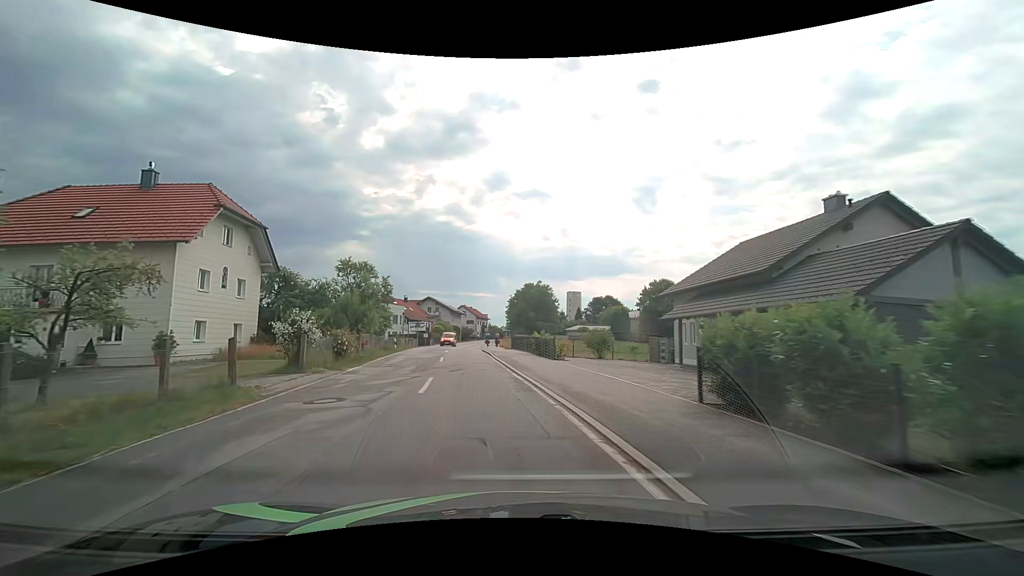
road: tertiary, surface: asphalt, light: Day
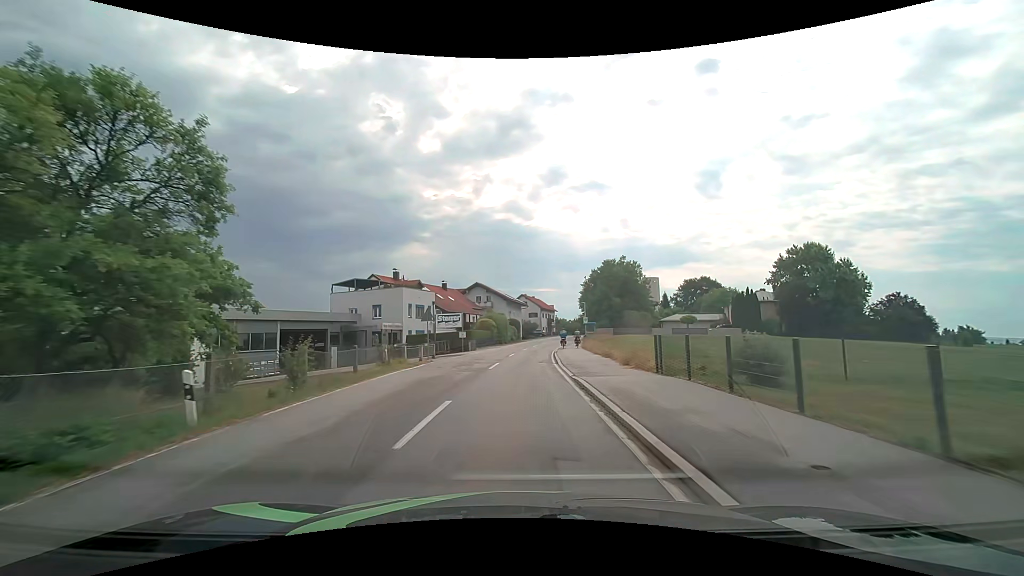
(-2.9, +29.5) m; -8°
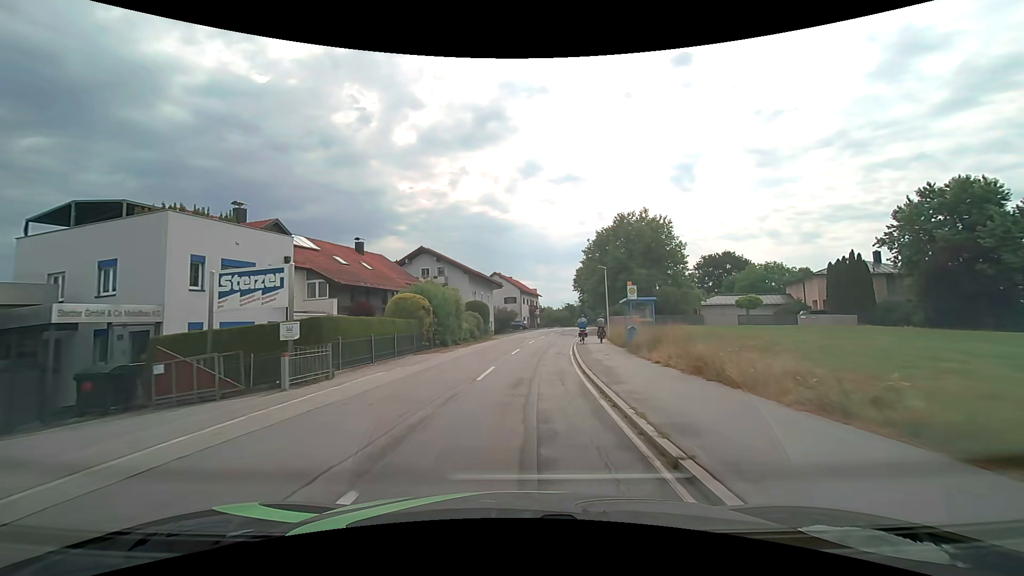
(+0.9, +31.5) m; +3°
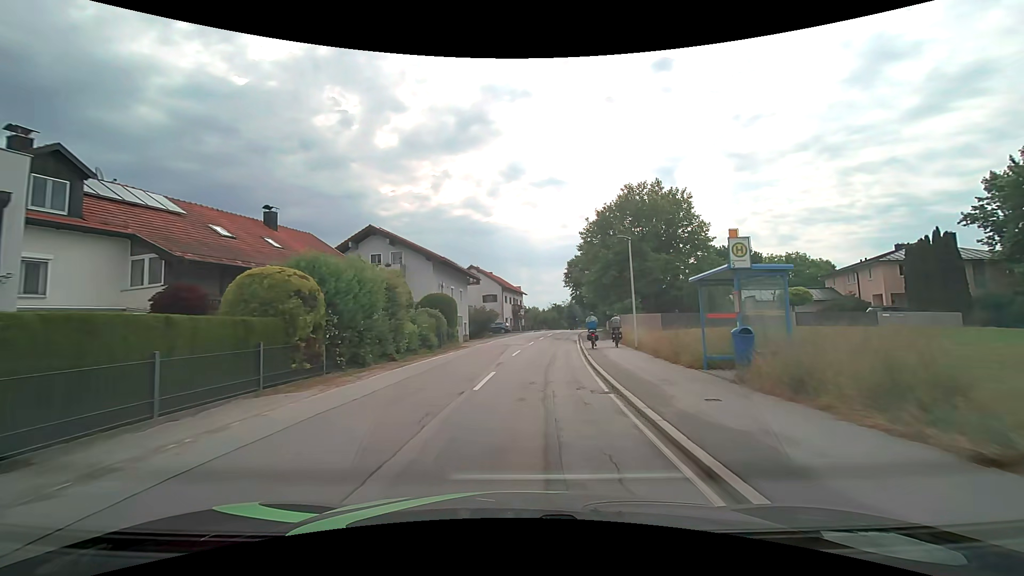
(+0.2, +13.3) m; +2°
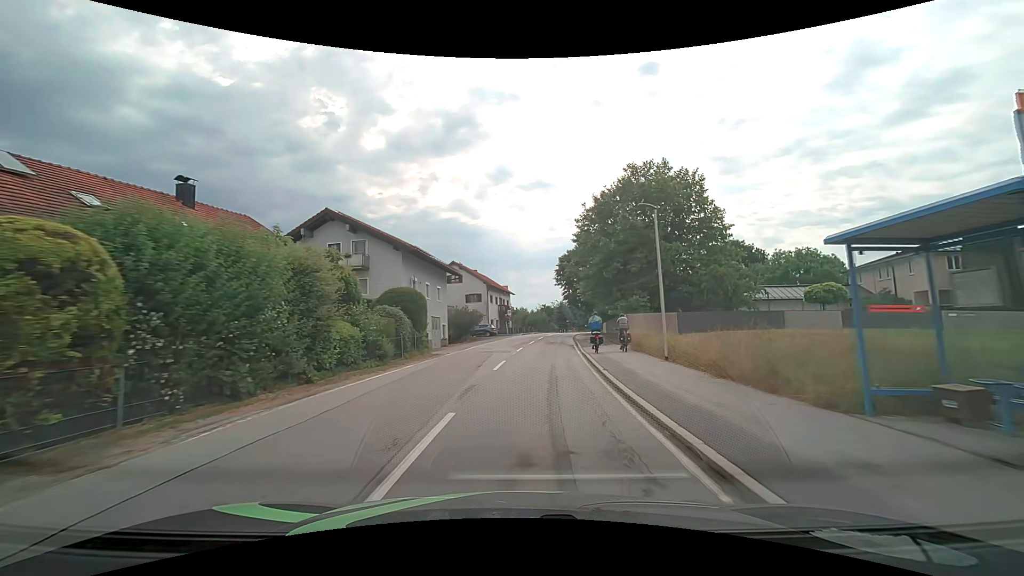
(+0.1, +6.8) m; +1°
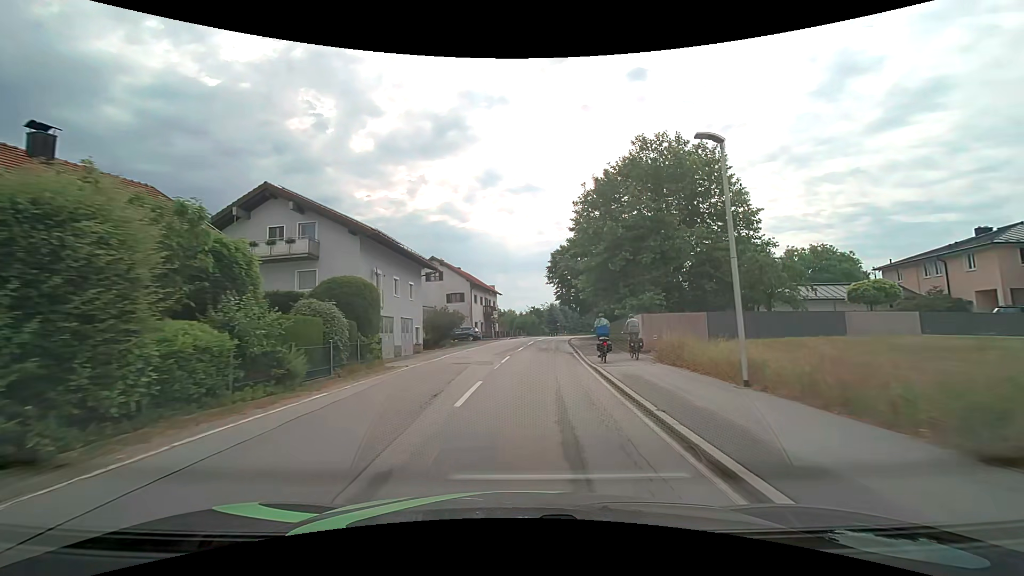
(+0.1, +6.9) m; +1°
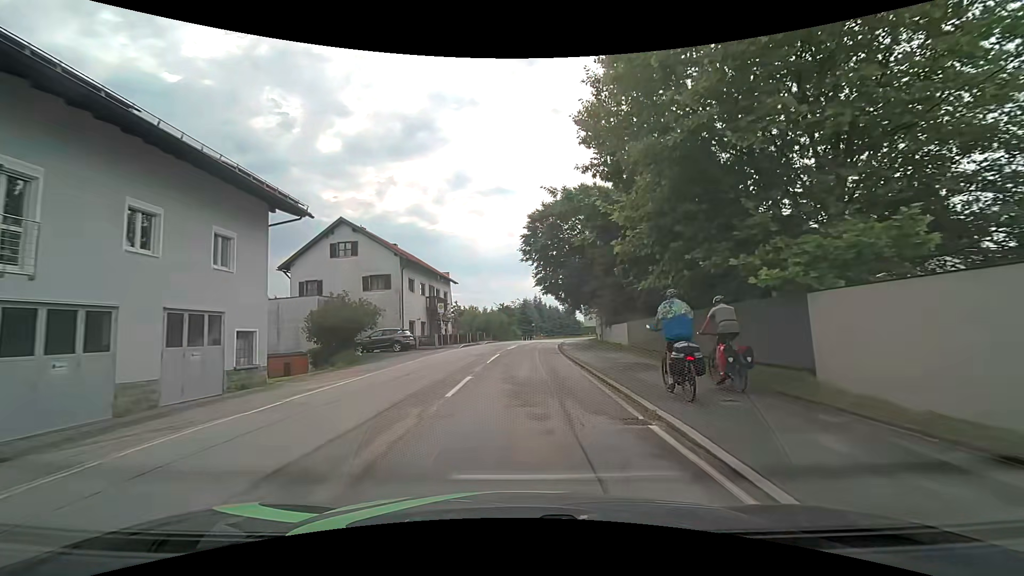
(+0.7, +20.9) m; +3°
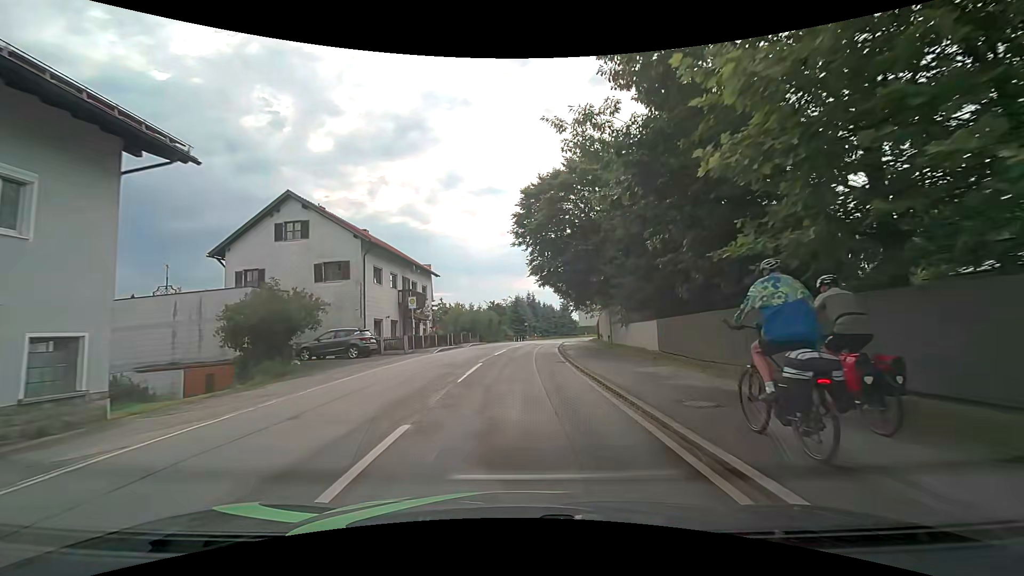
(+0.1, +7.1) m; +1°
(0, +10) (0, +20) (+1, +30) (+2, +40) (+3, +50) (+4, +60) (+6, +70) (+8, +79) (+11, +89) (+15, +98) m
